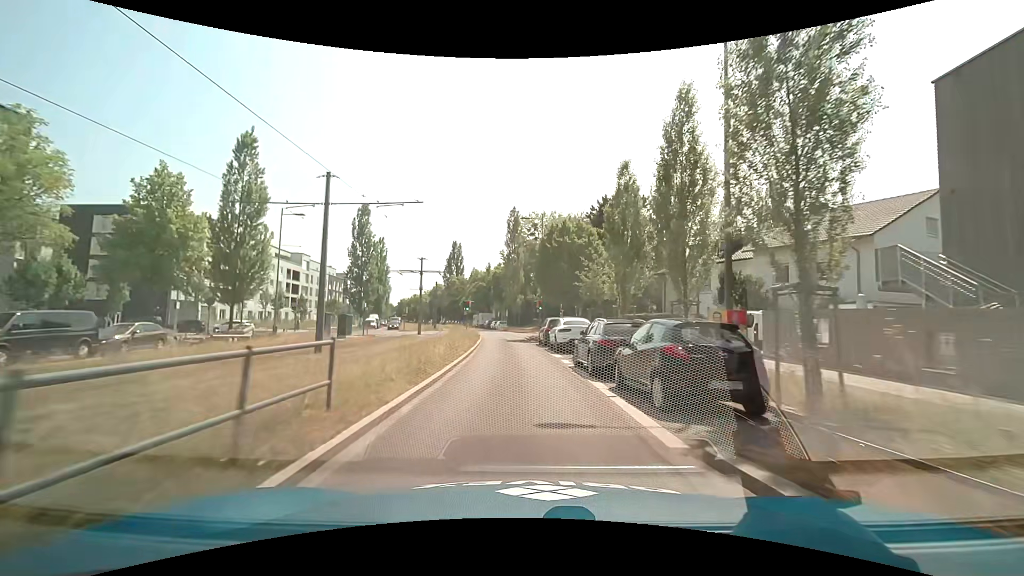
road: secondary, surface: asphalt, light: Day
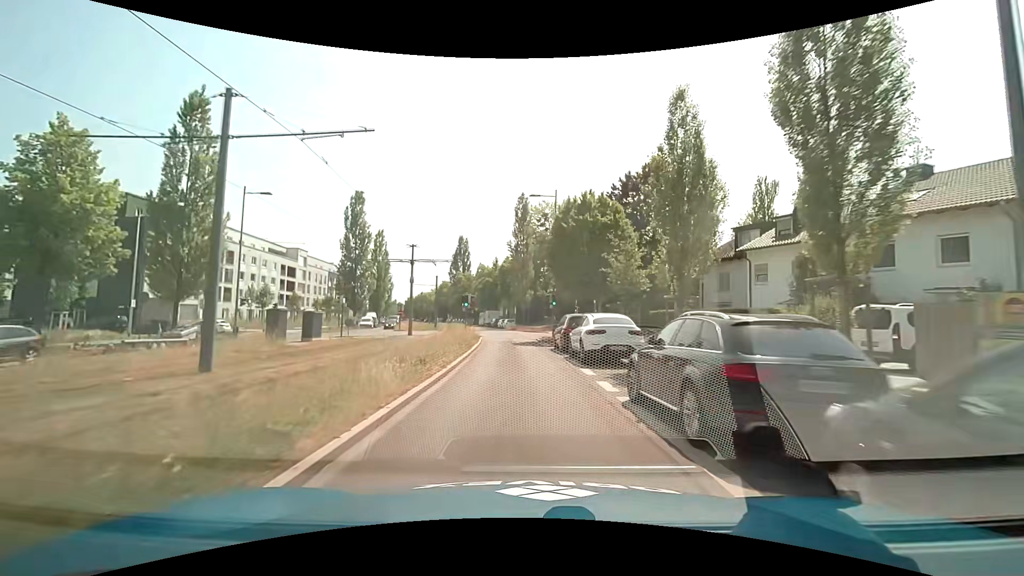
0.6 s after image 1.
(0.0, +7.3) m; 0°
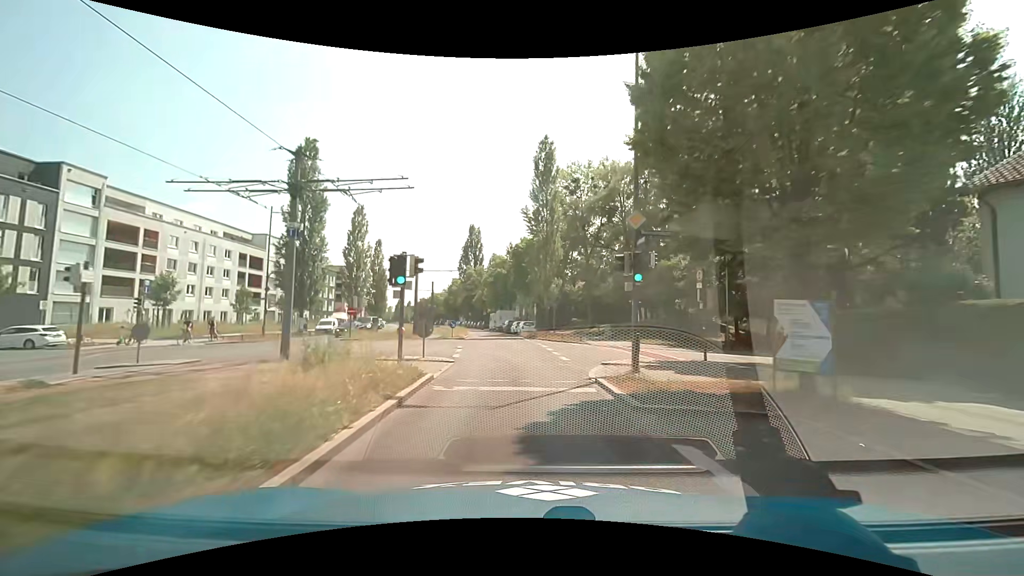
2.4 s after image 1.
(-0.7, +22.3) m; -3°
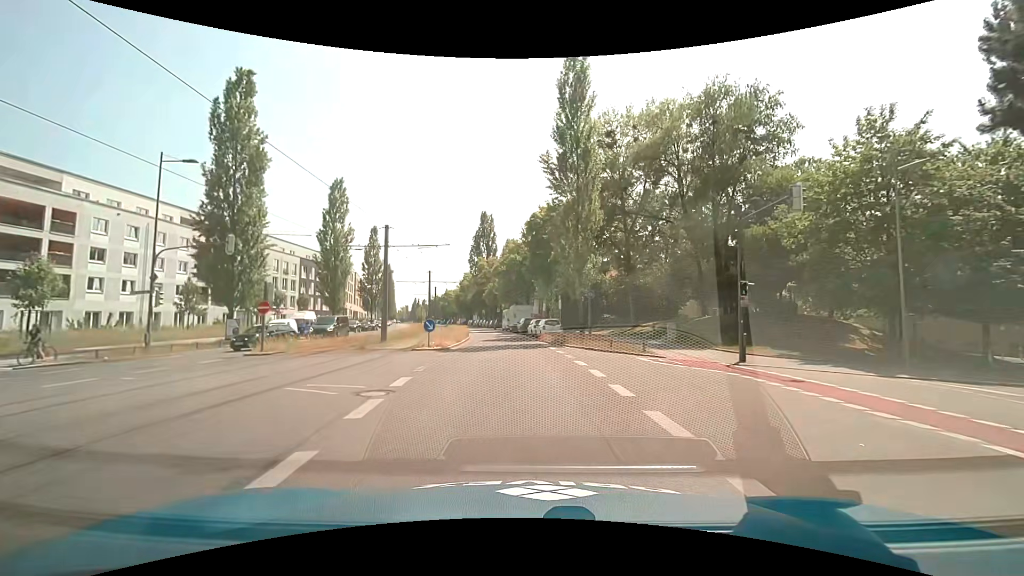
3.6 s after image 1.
(-0.2, +14.7) m; -2°
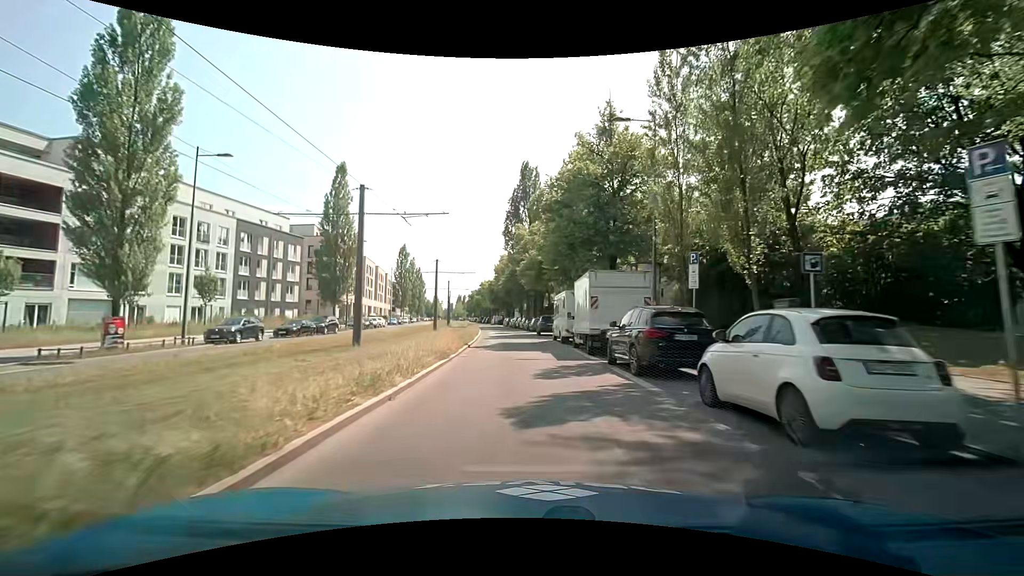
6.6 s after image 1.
(-1.6, +36.6) m; -4°
(0, +10) (-1, +20) (-1, +30) (-2, +40) (-3, +50) (-4, +60) (-6, +70) (-7, +80) (-8, +90) (-10, +99) m
